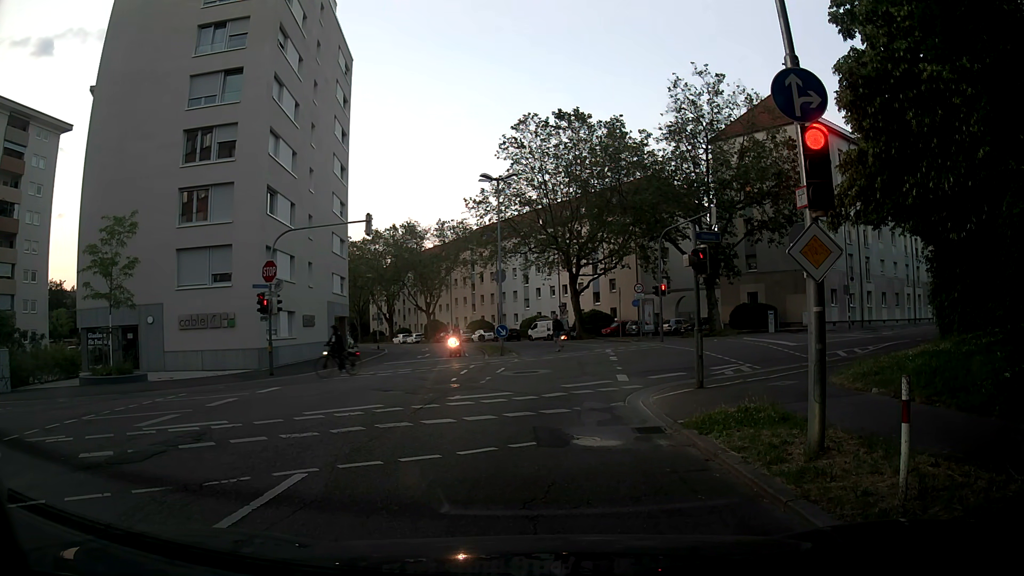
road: secondary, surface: asphalt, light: Day
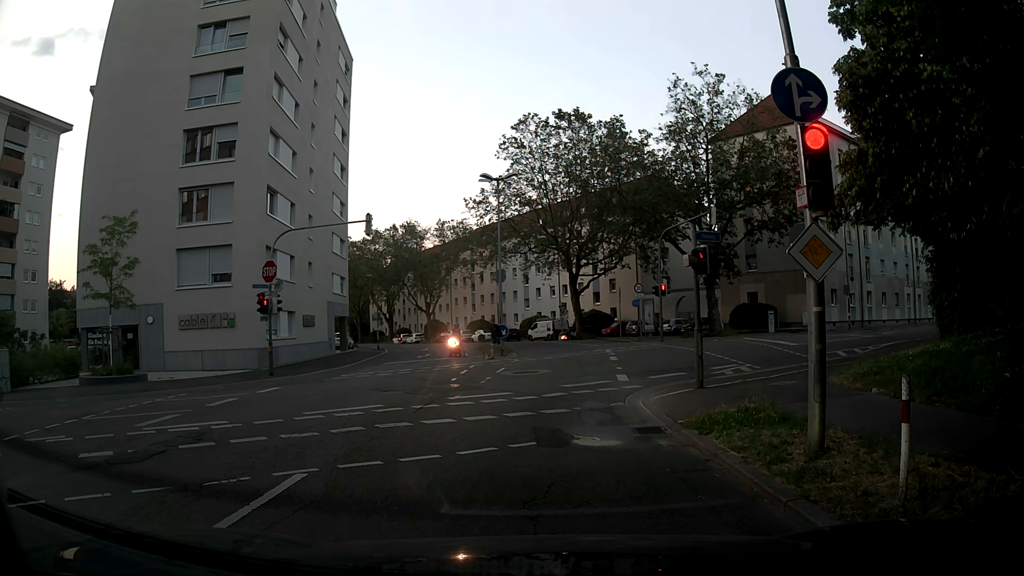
(0.0, 0.0) m; 0°
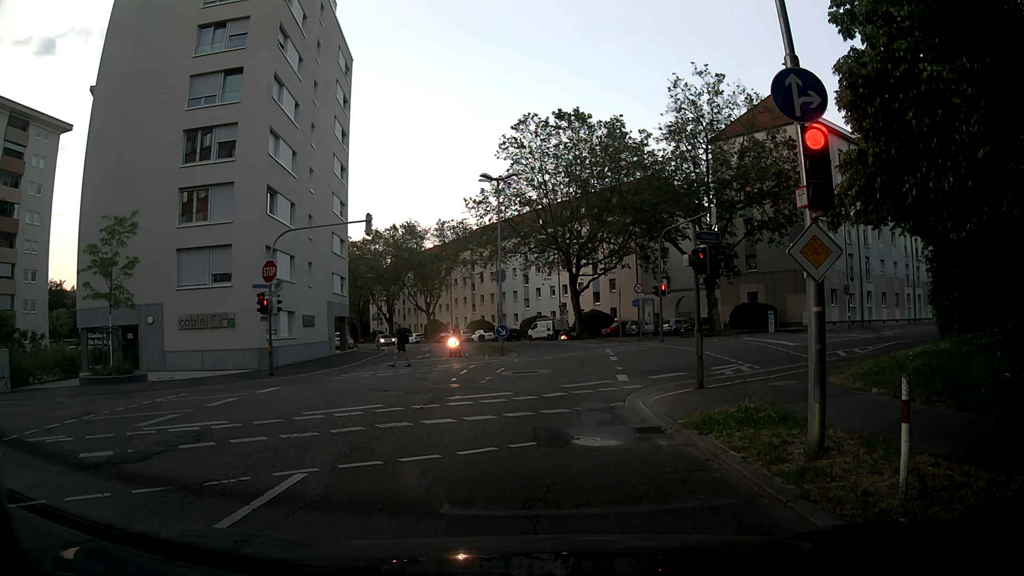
(0.0, 0.0) m; 0°
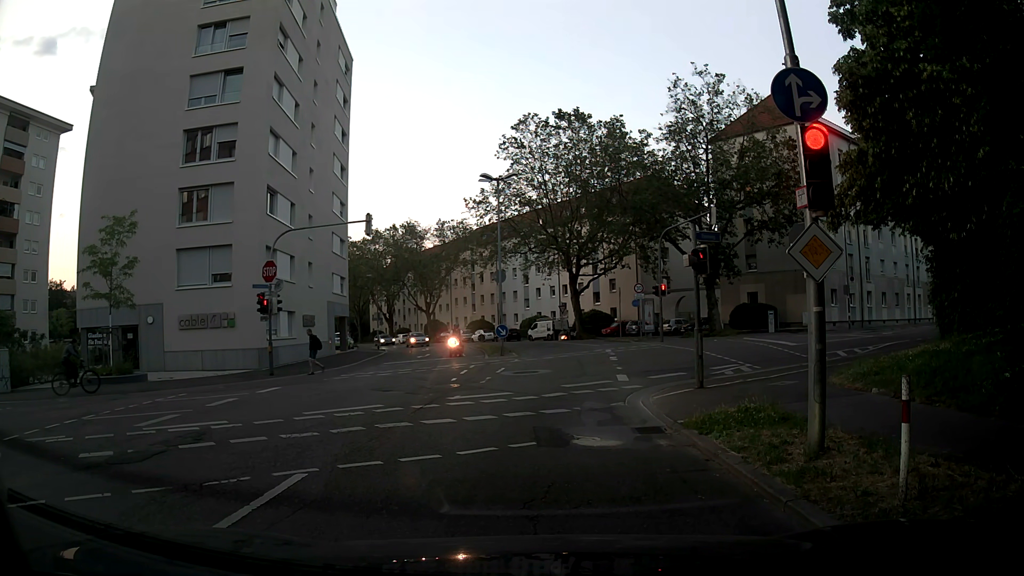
(0.0, 0.0) m; 0°
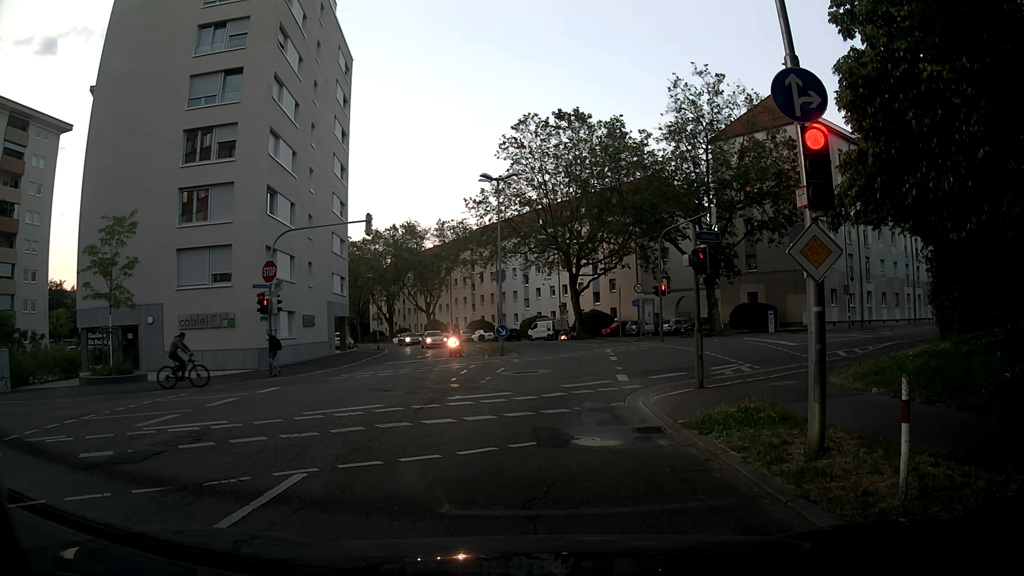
(0.0, 0.0) m; 0°
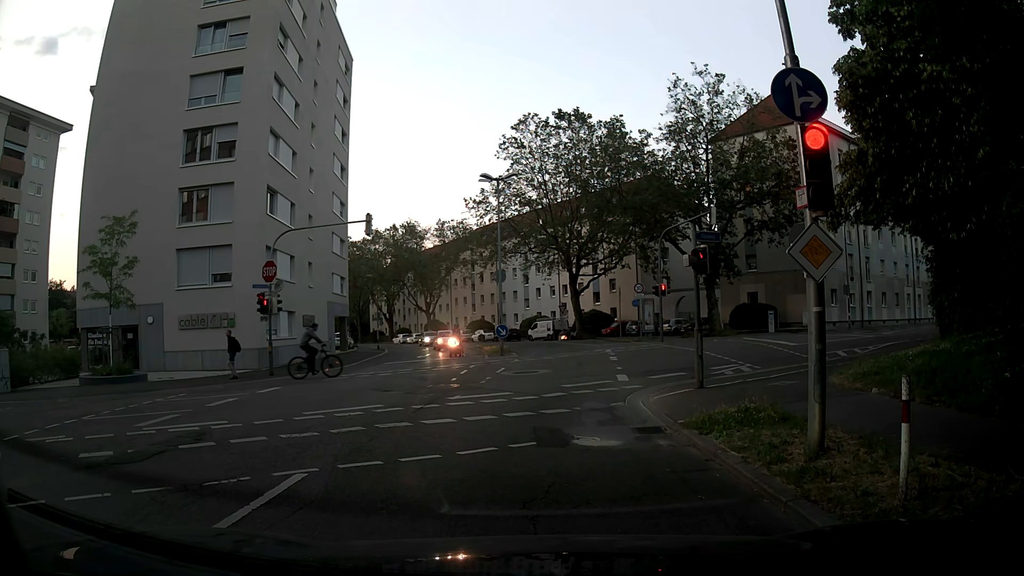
(0.0, 0.0) m; 0°
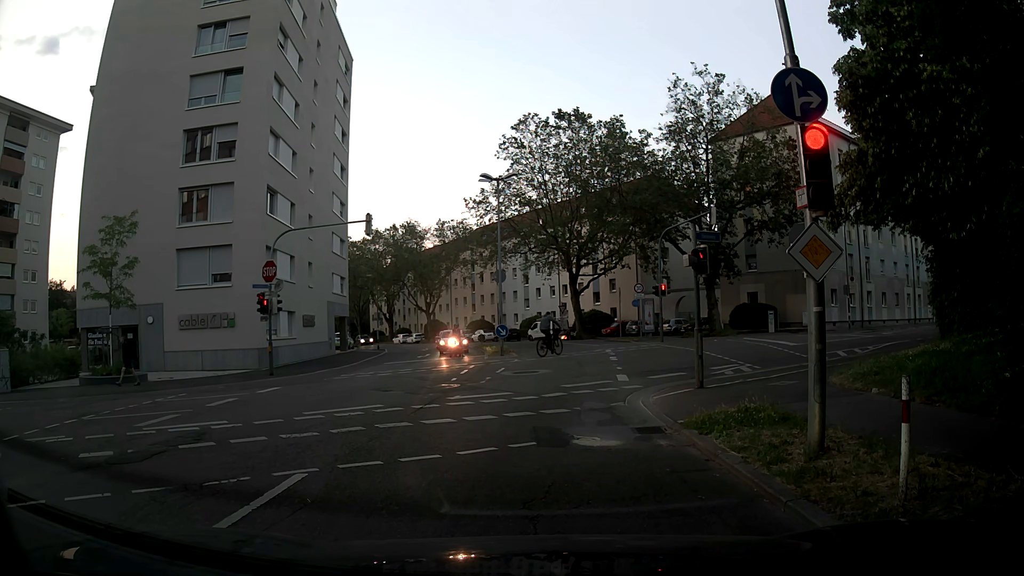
(0.0, 0.0) m; 0°
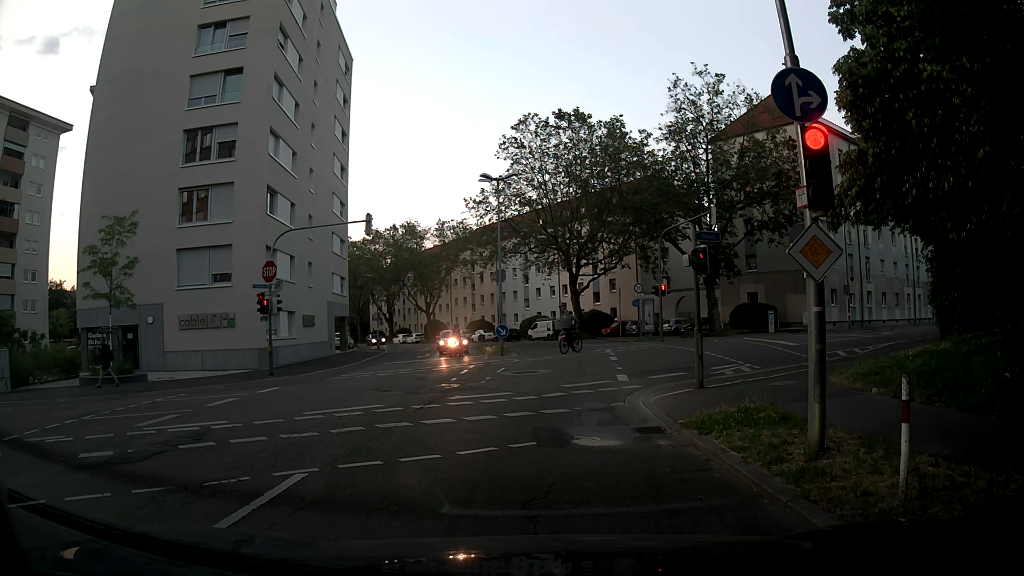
(0.0, 0.0) m; 0°
(0, +10) (-1, +20) (-1, +30) (-2, +40) (-4, +50) (-7, +59) (-11, +68) (-16, +77) (-21, +86) (-27, +94) m
